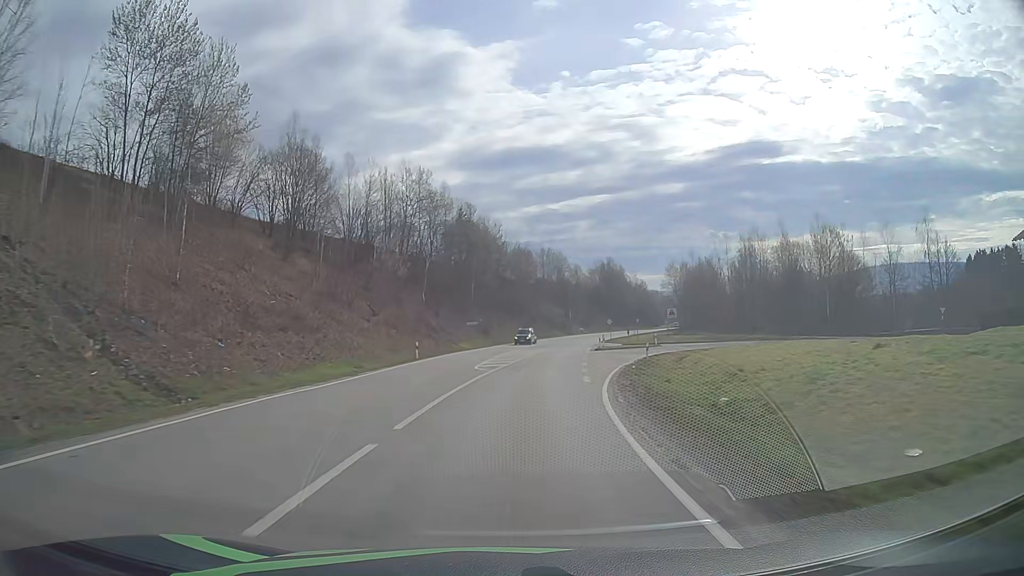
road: secondary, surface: asphalt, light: Day
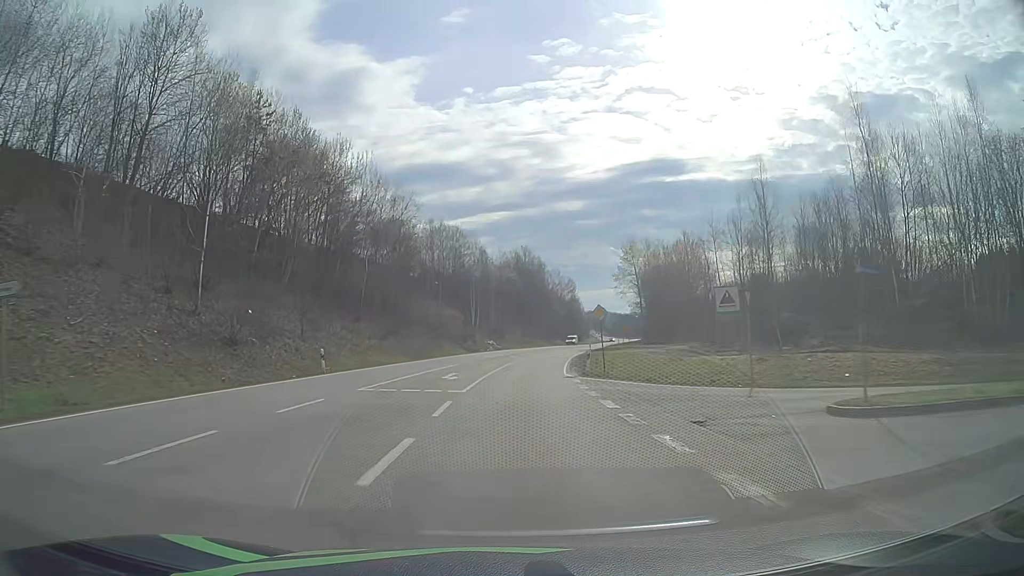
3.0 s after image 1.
(+5.0, +62.5) m; +9°
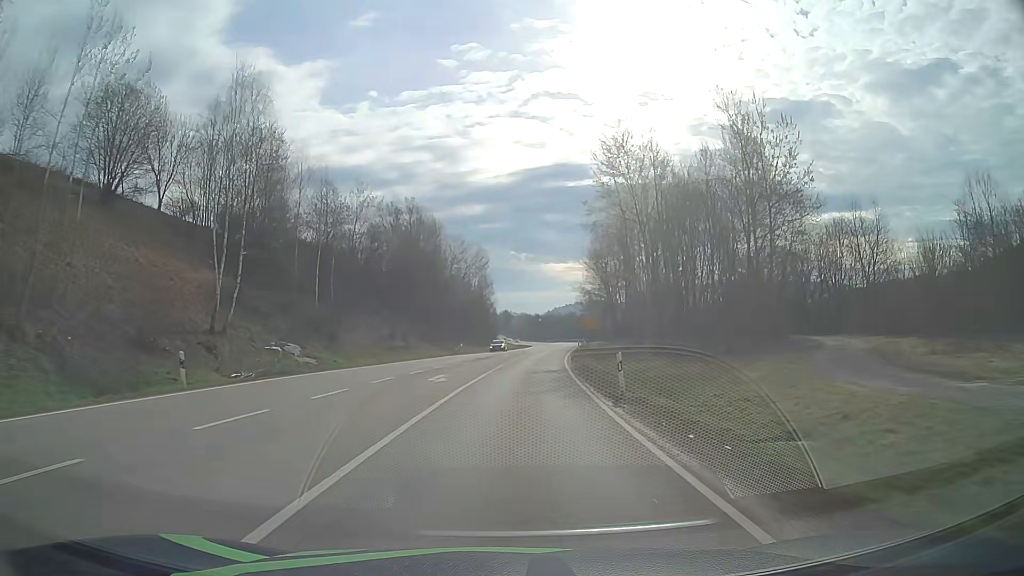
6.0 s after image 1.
(+4.3, +62.2) m; +8°
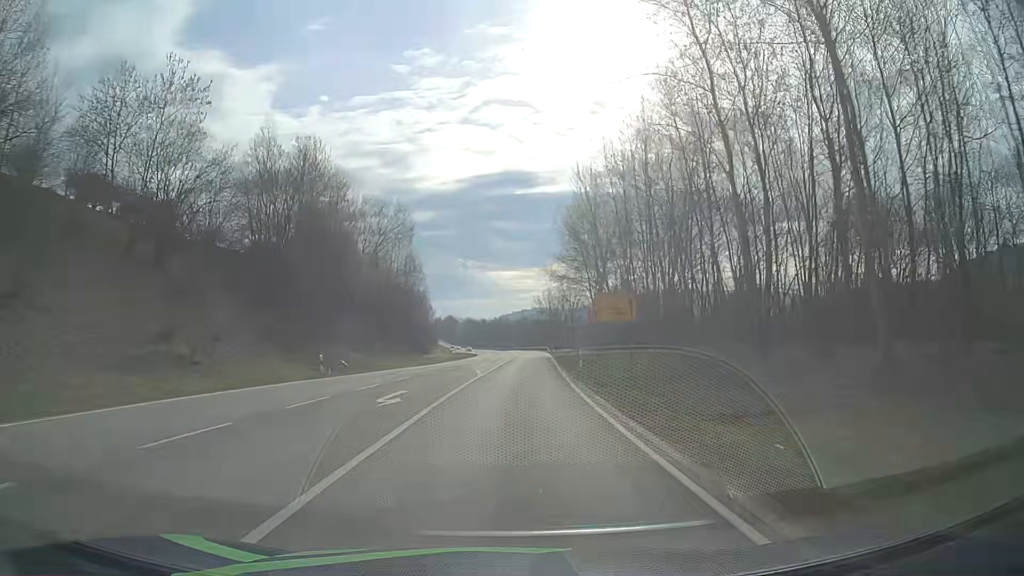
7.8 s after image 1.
(+1.5, +37.1) m; +5°
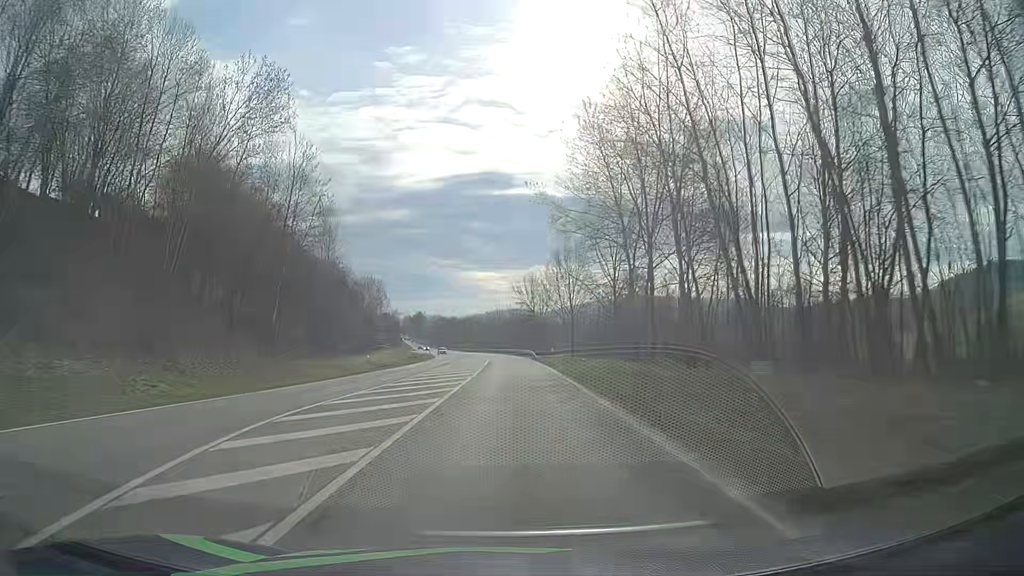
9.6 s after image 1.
(+0.9, +36.9) m; +3°
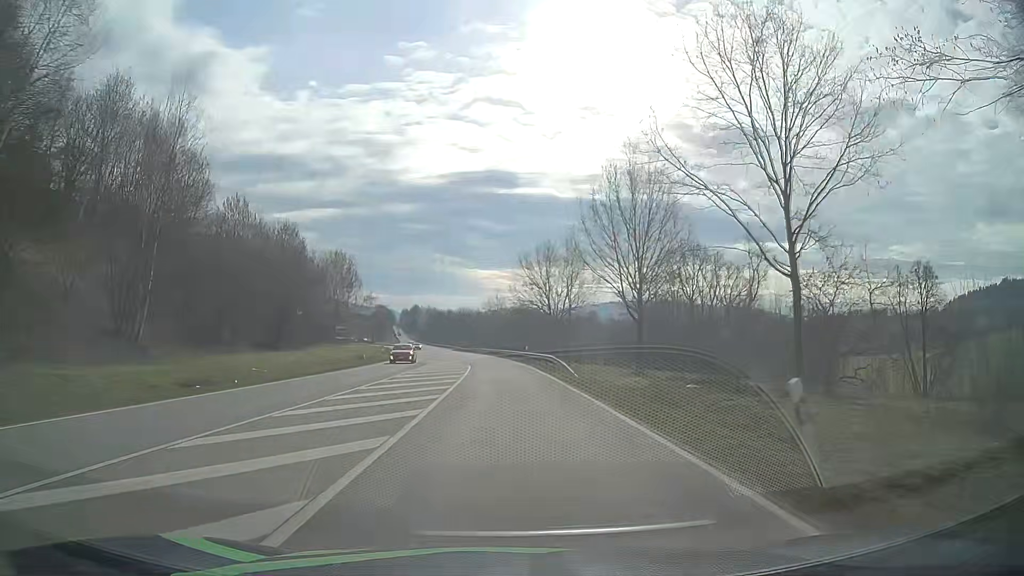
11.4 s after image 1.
(+0.1, +36.6) m; 0°
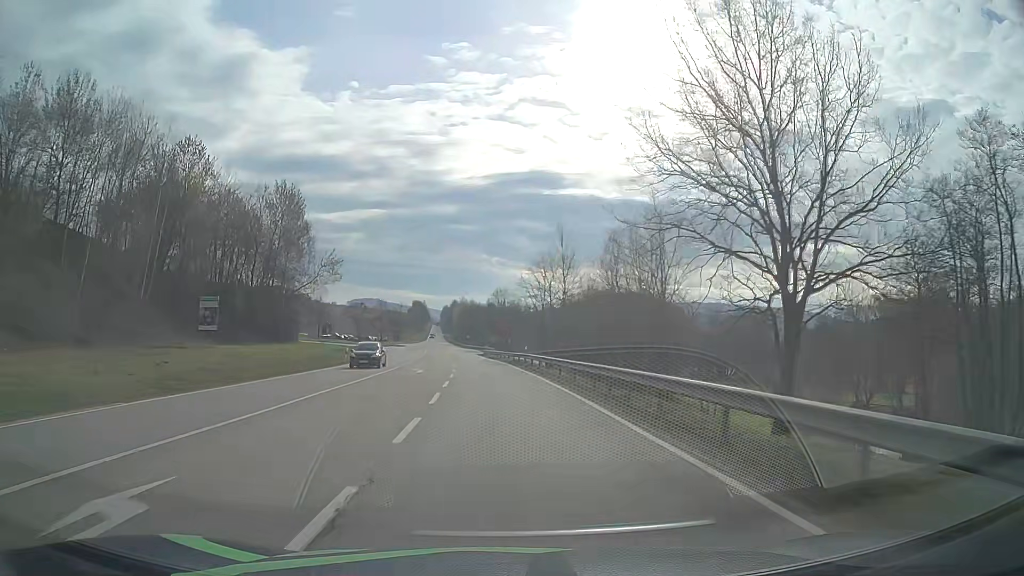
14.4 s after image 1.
(-1.7, +61.0) m; -4°
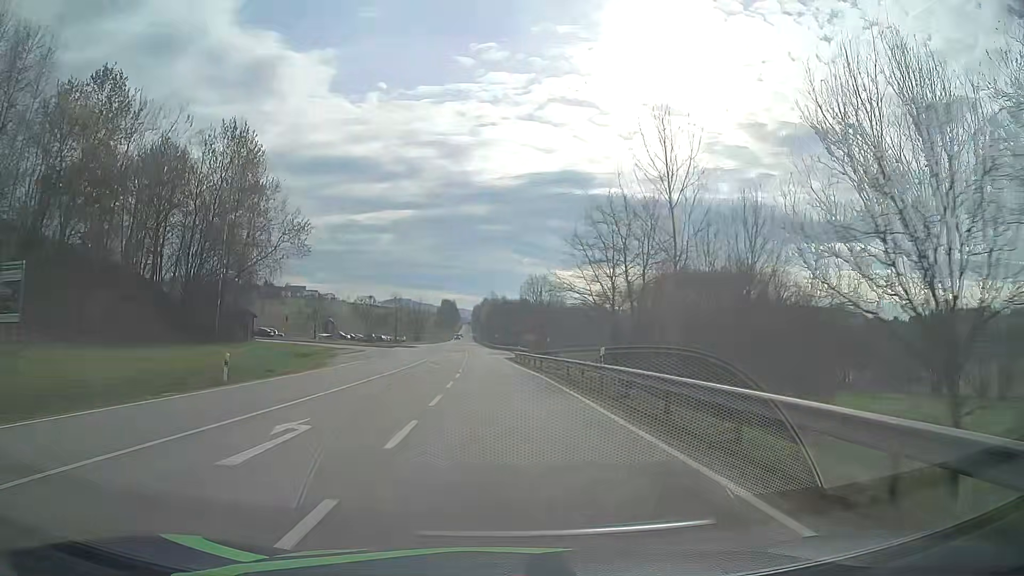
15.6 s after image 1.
(-0.5, +24.7) m; -3°
(0, +10) (0, +20) (-1, +30) (-1, +40) (-2, +50) (-2, +60) (-3, +70) (-4, +80) (-4, +90) (-5, +100) m
